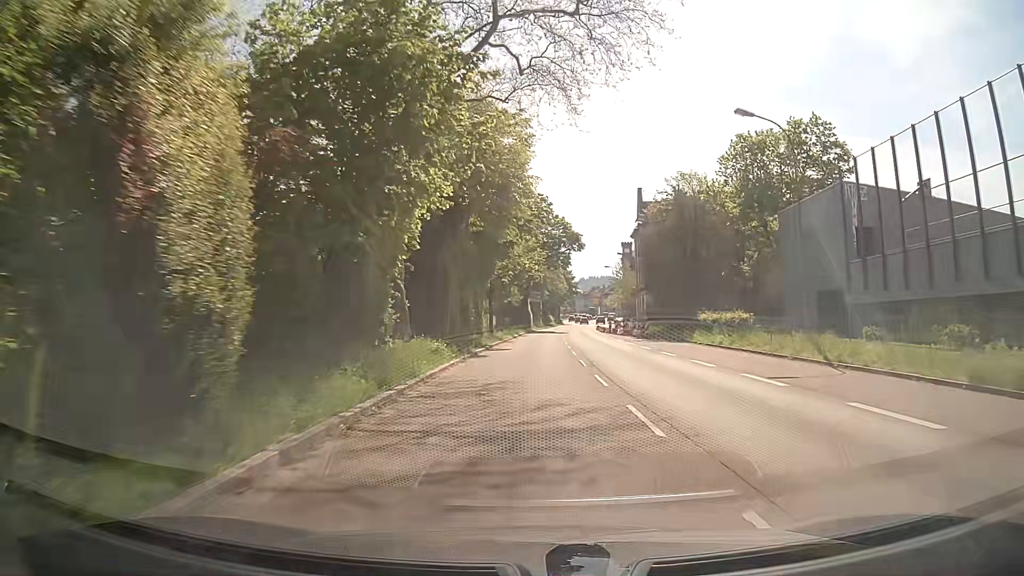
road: trunk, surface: asphalt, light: Day
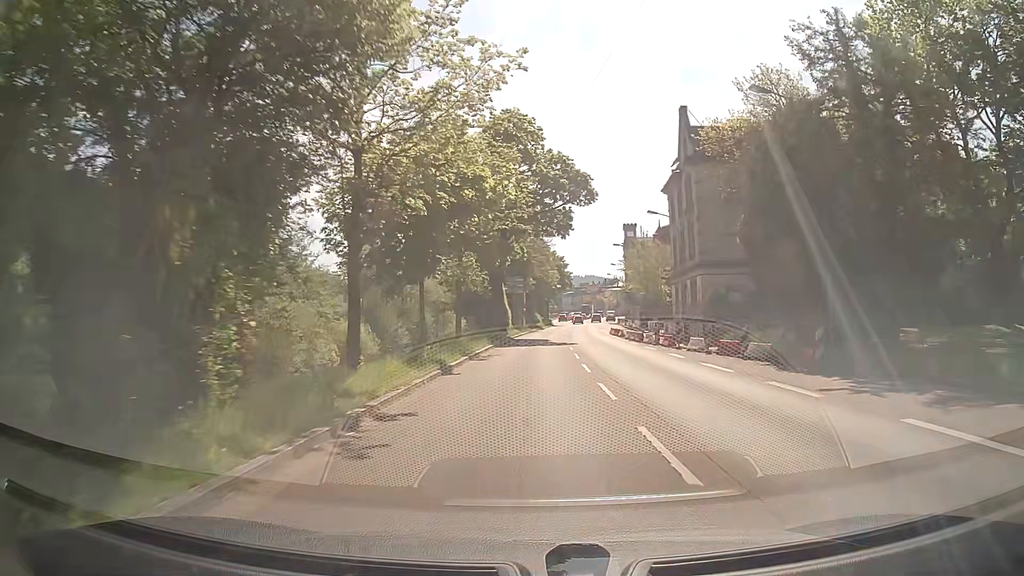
(+0.1, +32.3) m; 0°
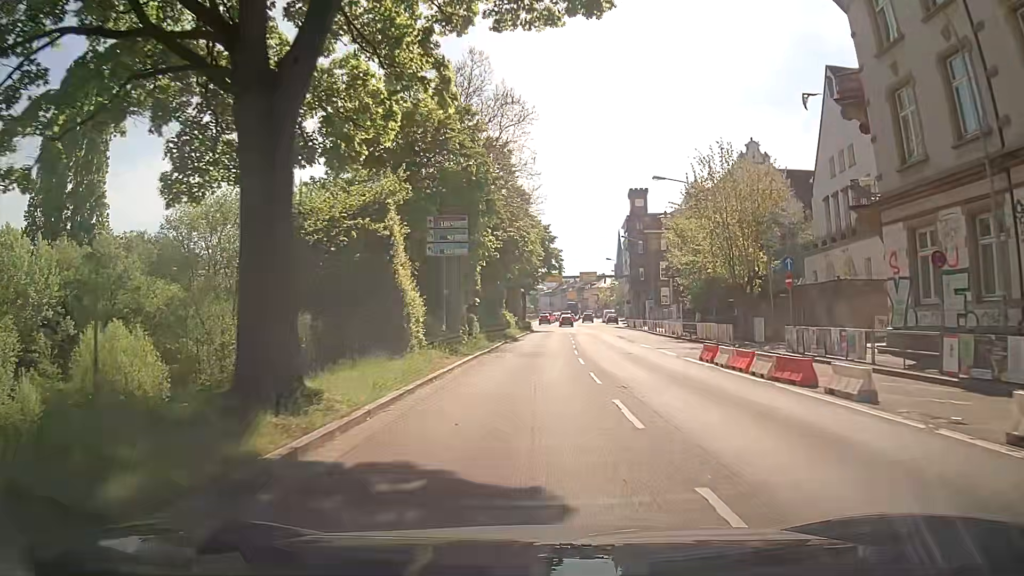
(+1.0, +39.2) m; +2°
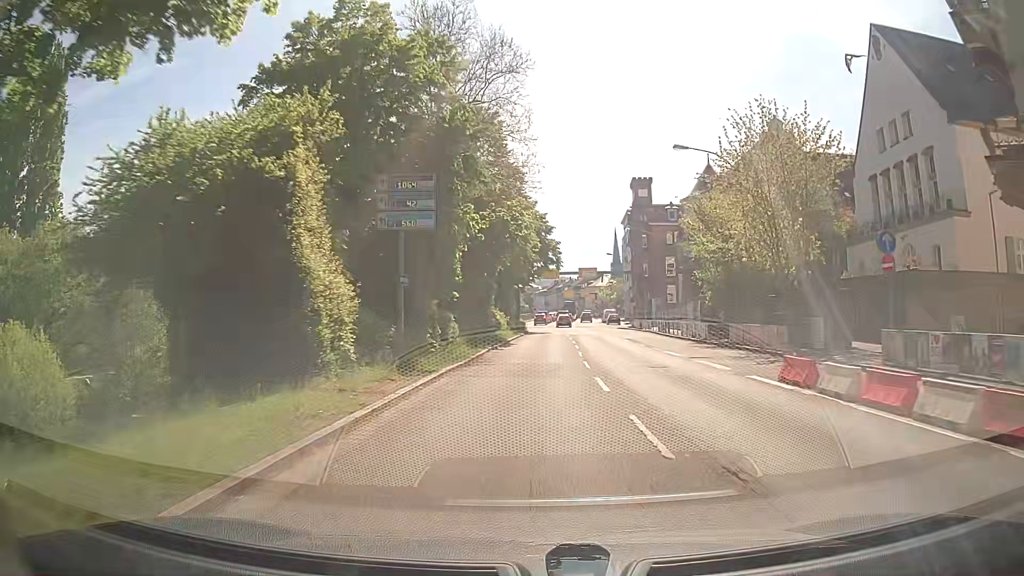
(+0.1, +7.8) m; +1°
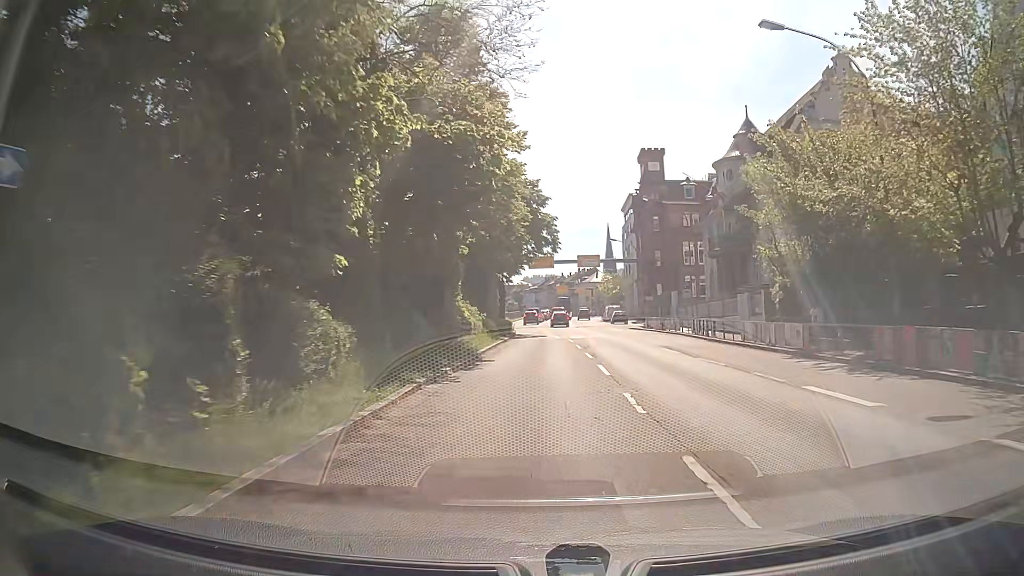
(+0.3, +15.3) m; +1°
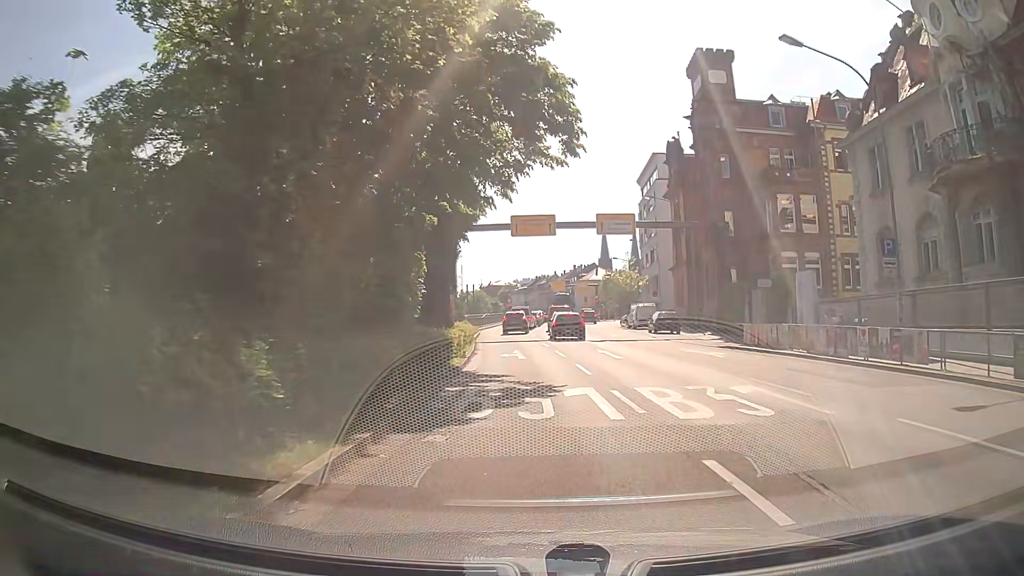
(+0.5, +30.5) m; +1°
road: primary
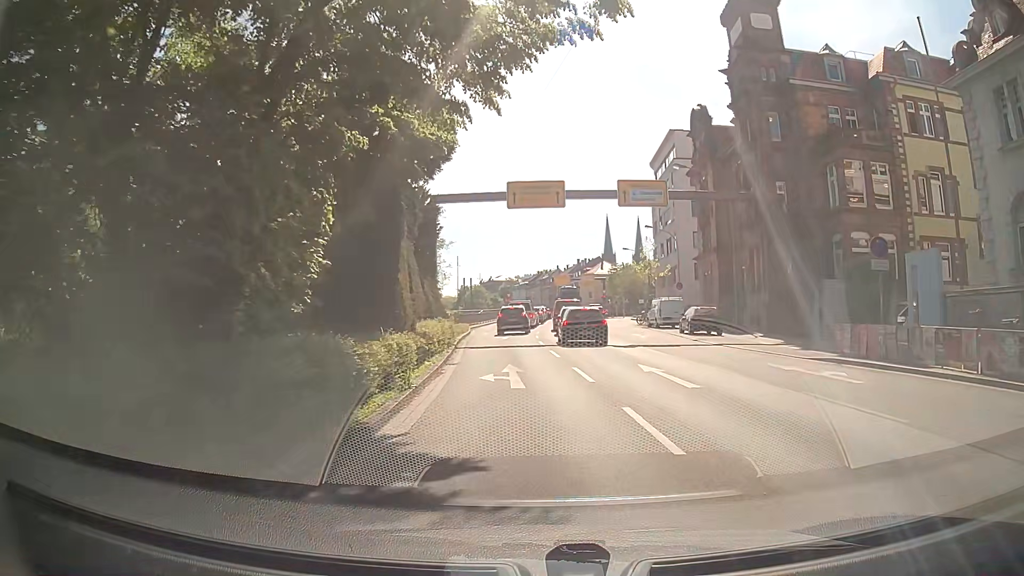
(0.0, +9.3) m; 0°
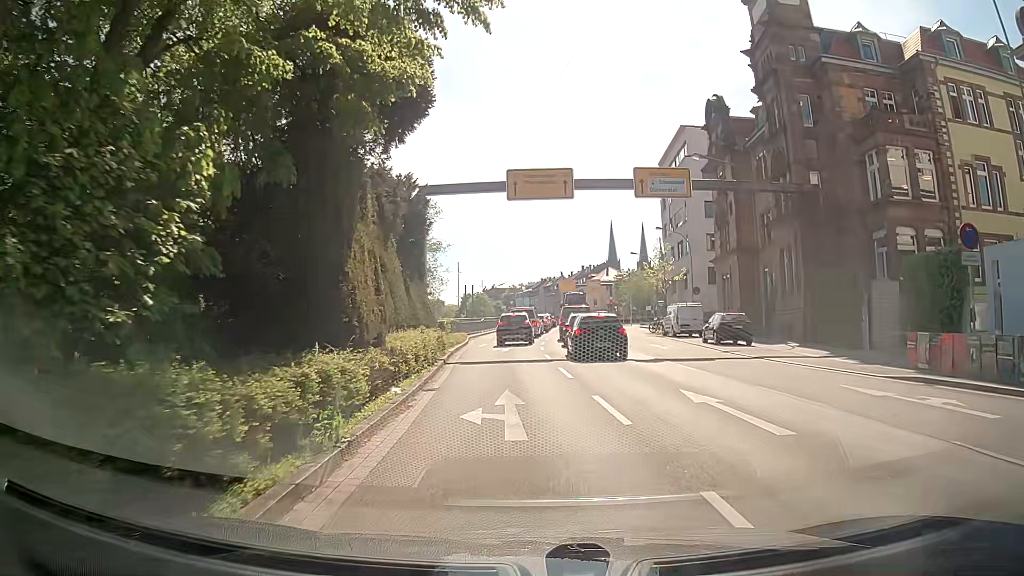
(0.0, +4.2) m; +1°
